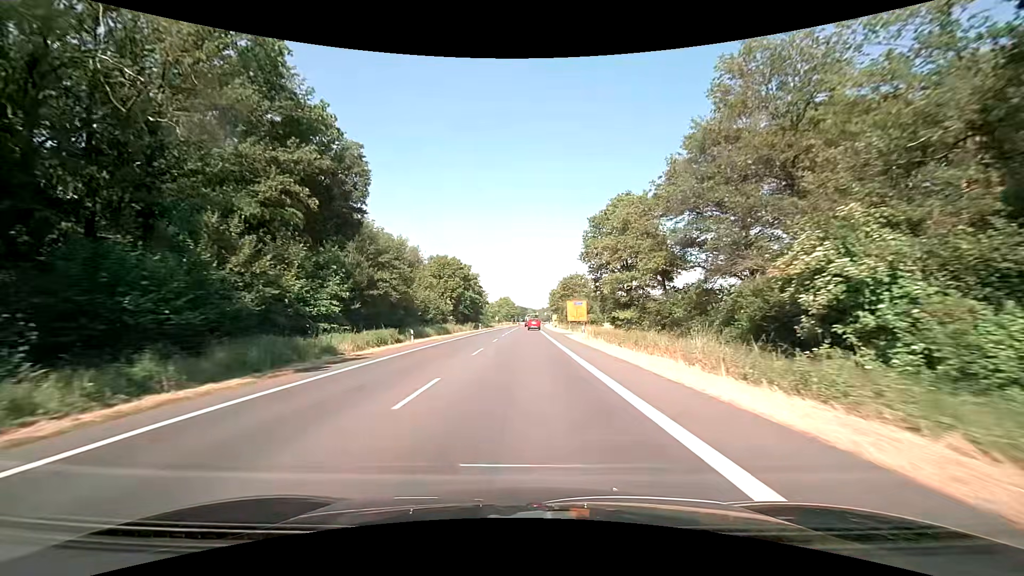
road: primary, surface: asphalt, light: Day
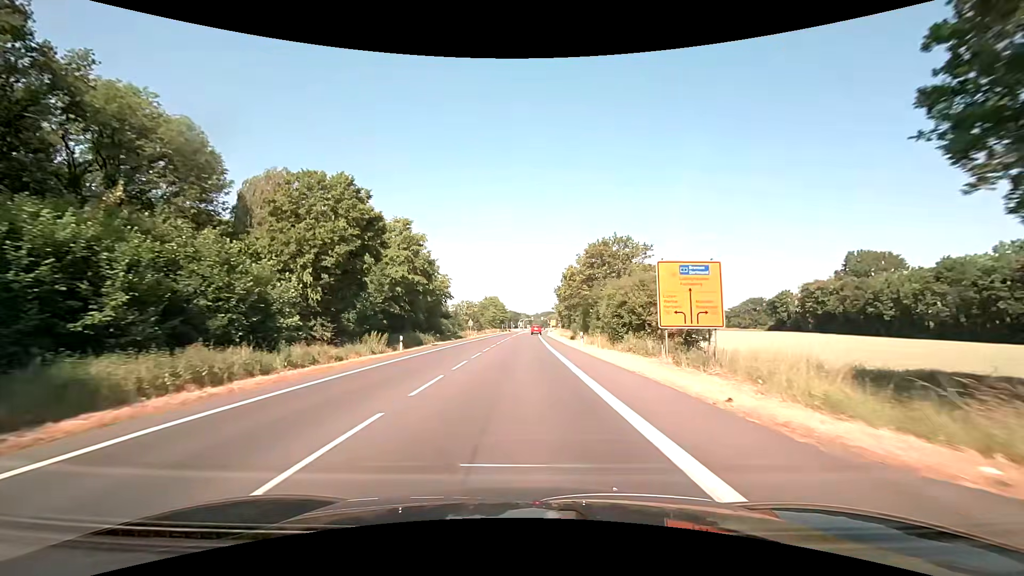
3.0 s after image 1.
(+0.2, +51.8) m; +1°
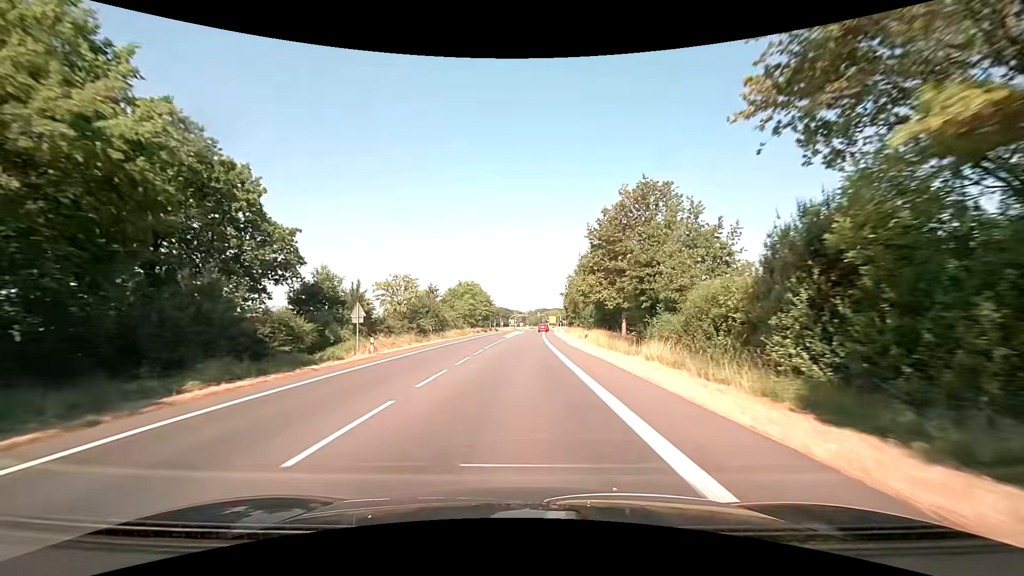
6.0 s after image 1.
(+0.1, +53.5) m; 0°
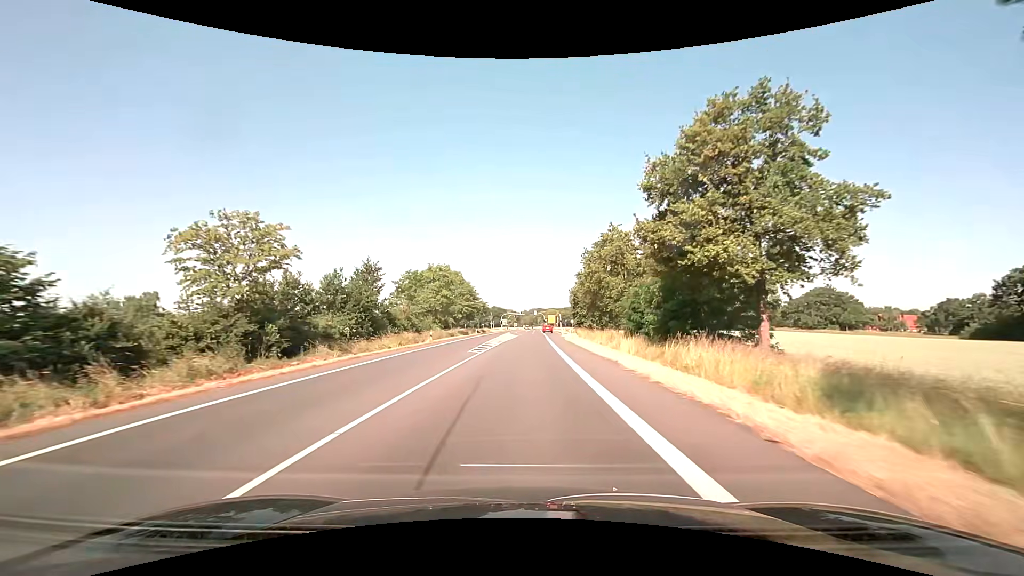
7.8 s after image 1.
(+0.2, +32.5) m; +1°
(0, +10) (0, +20) (0, +30) (0, +40) (0, +50) (+1, +60) (+1, +70) (+1, +80) (+1, +90) (+2, +100) m
